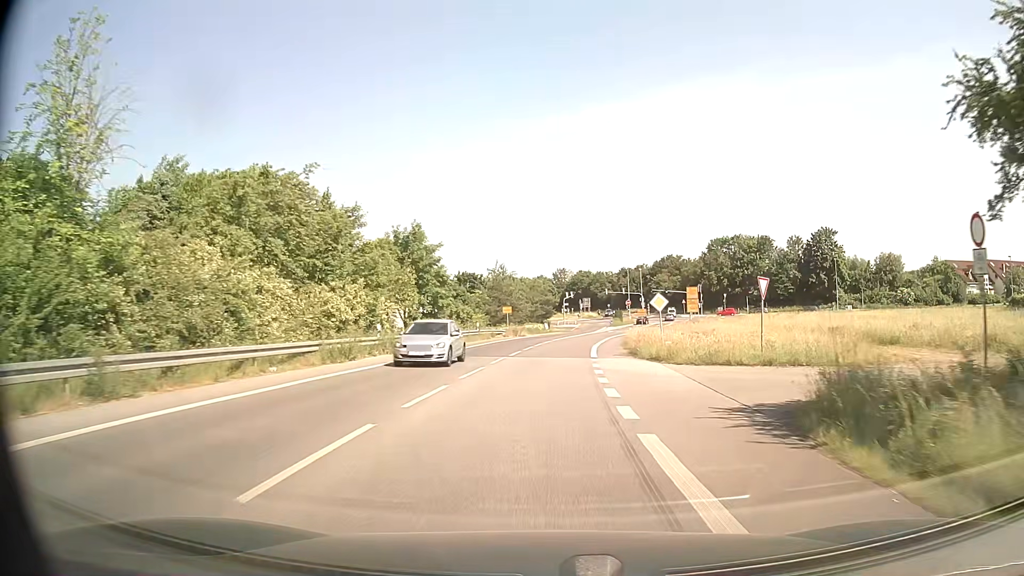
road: secondary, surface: asphalt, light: Day
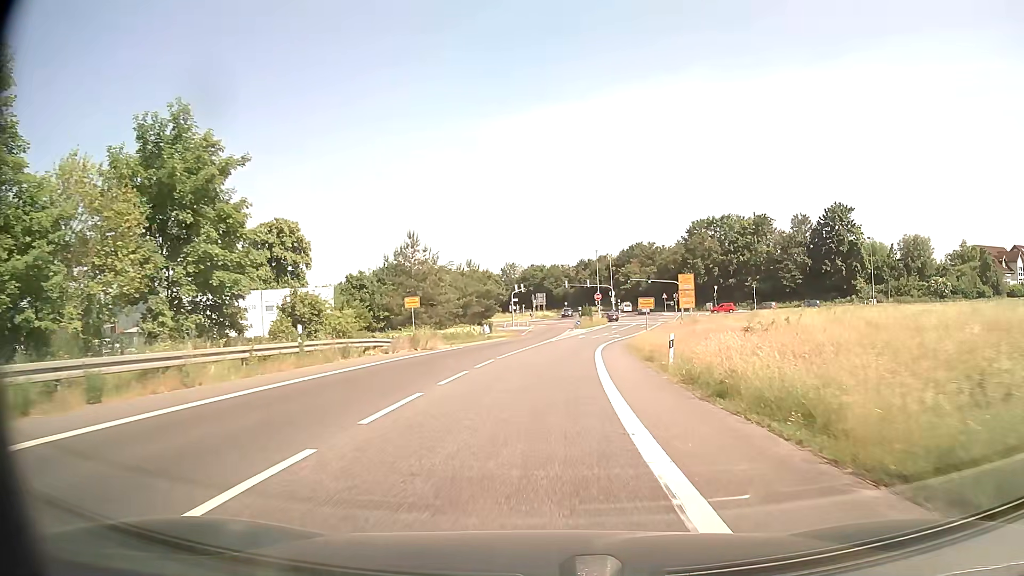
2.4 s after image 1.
(+1.0, +31.2) m; +4°
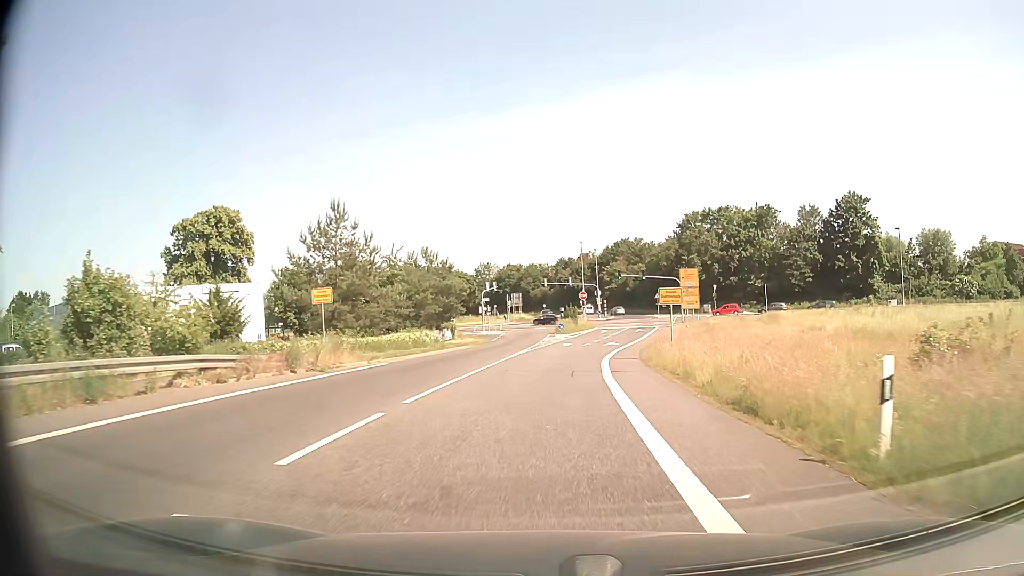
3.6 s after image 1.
(+0.2, +14.3) m; +2°
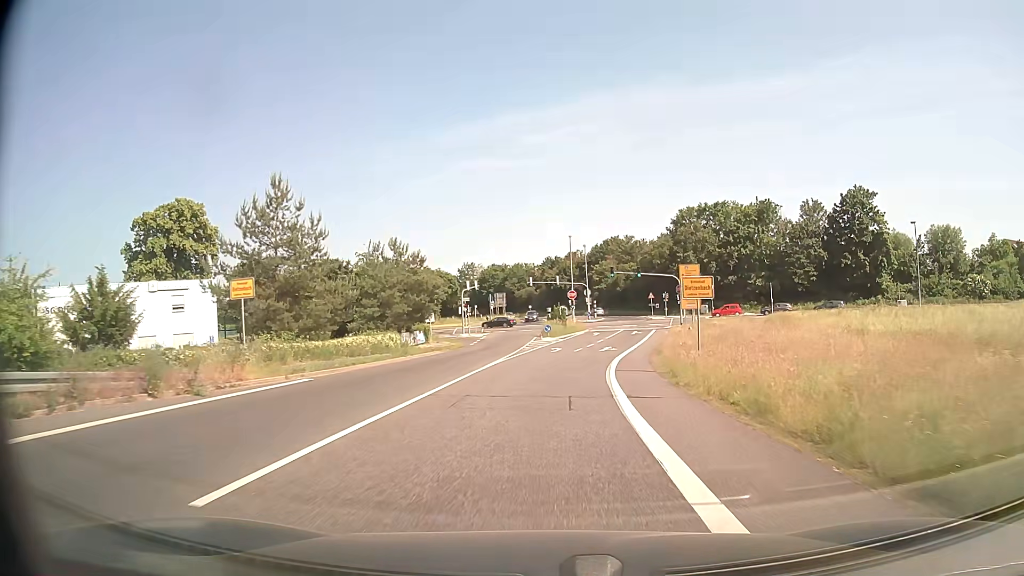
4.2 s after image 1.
(+0.1, +7.1) m; +1°
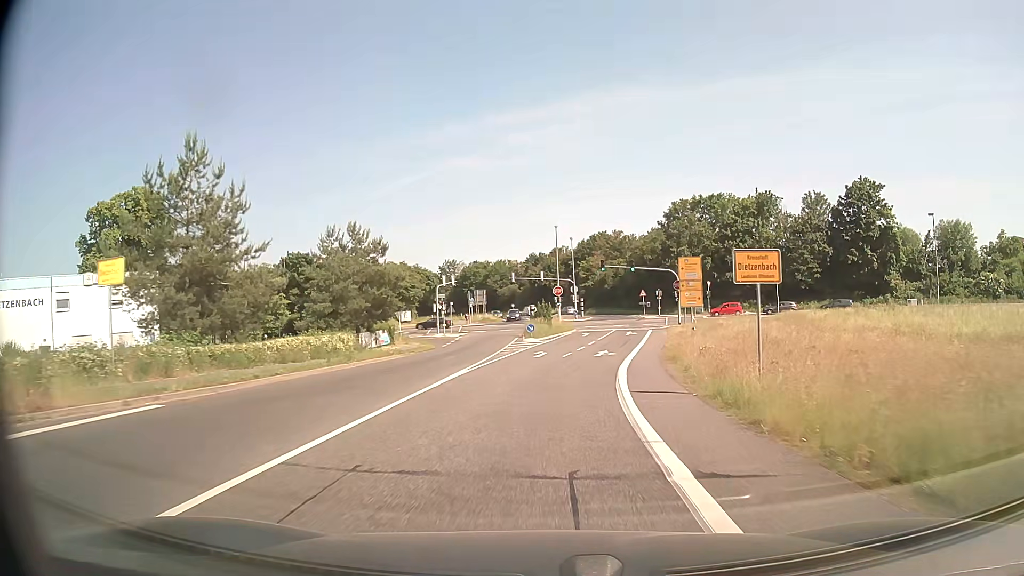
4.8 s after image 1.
(+0.1, +7.2) m; +1°
